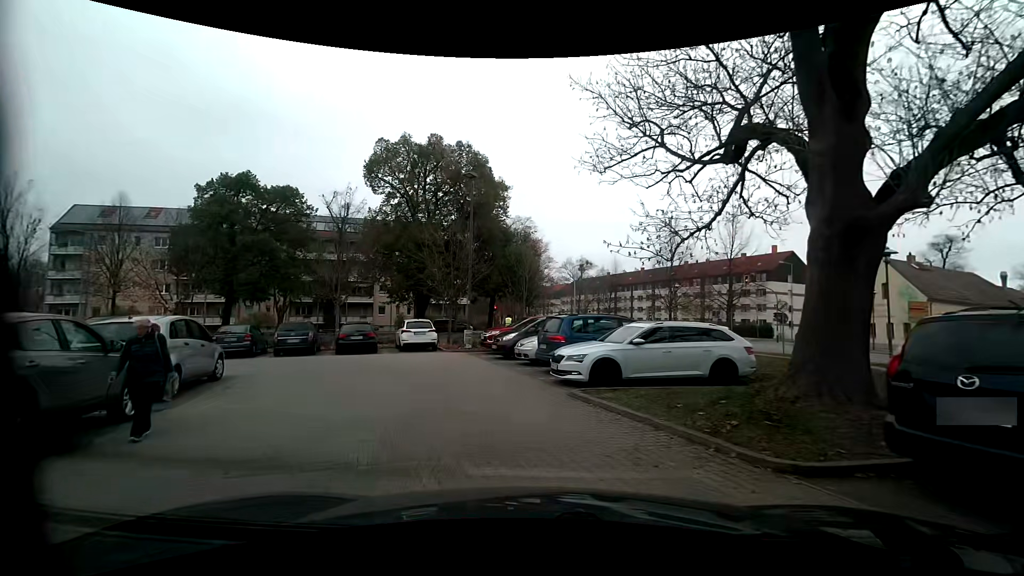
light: Day
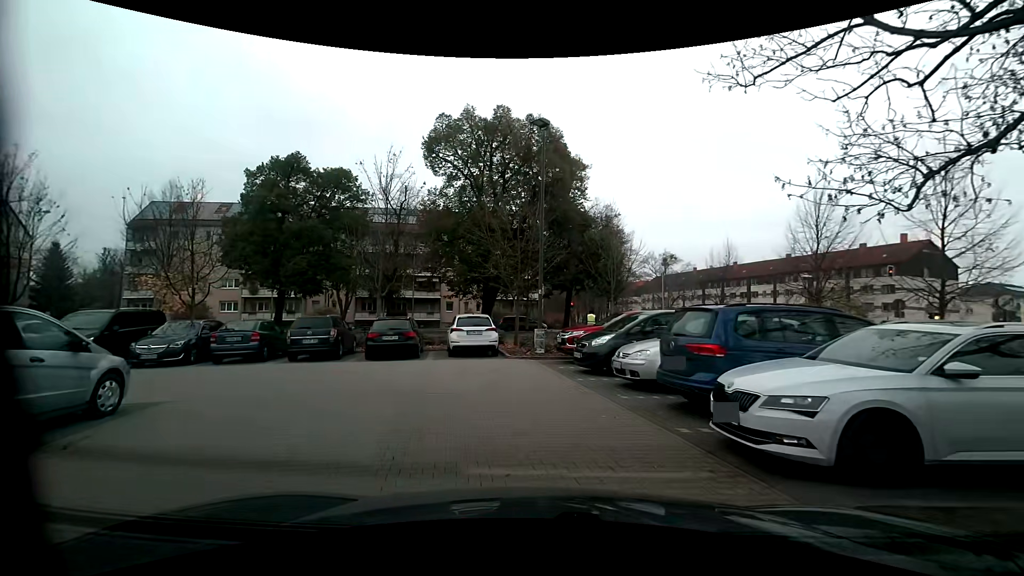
(-0.3, +6.1) m; -8°
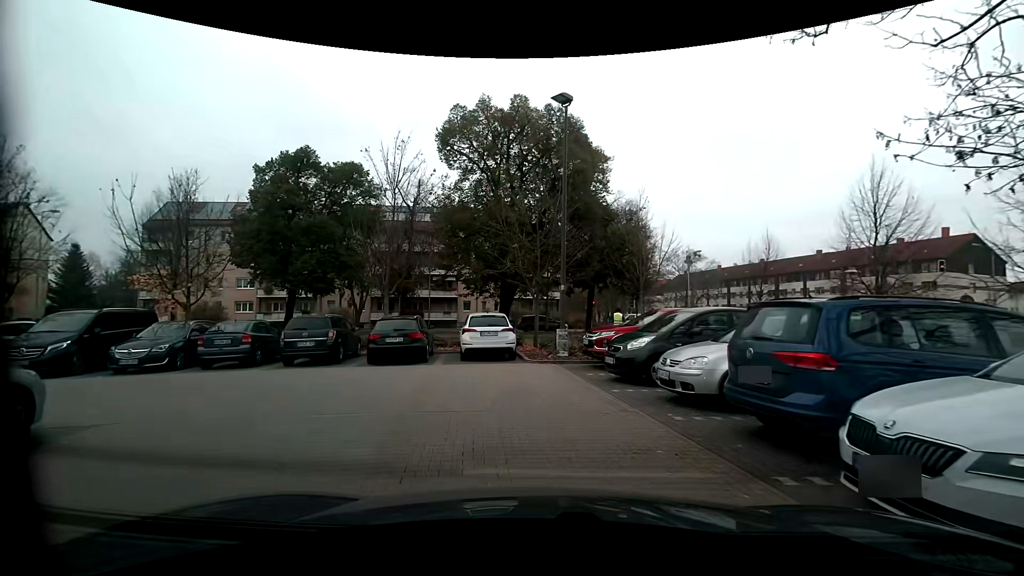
(0.0, +1.9) m; -2°
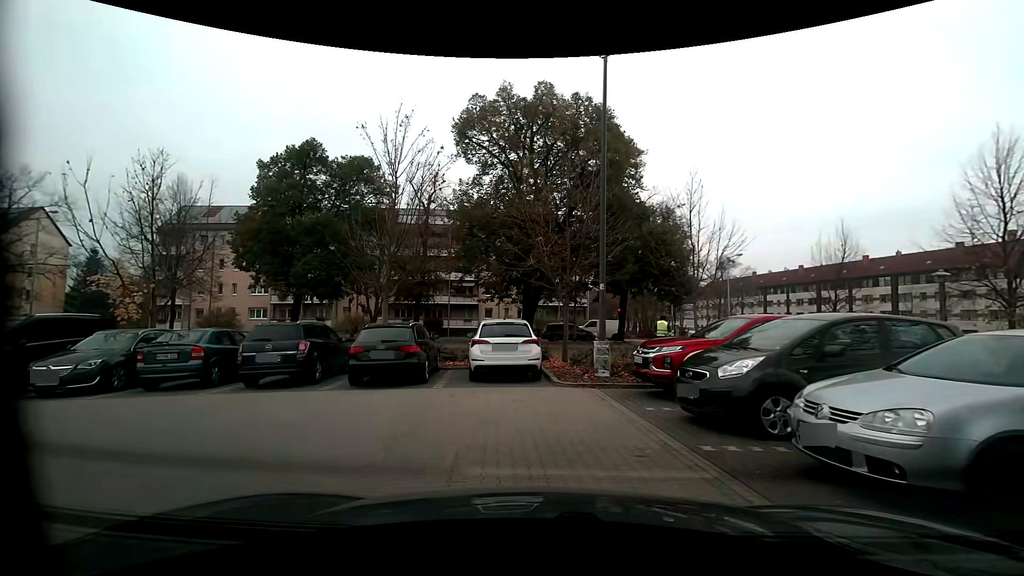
(-0.1, +3.5) m; -3°
